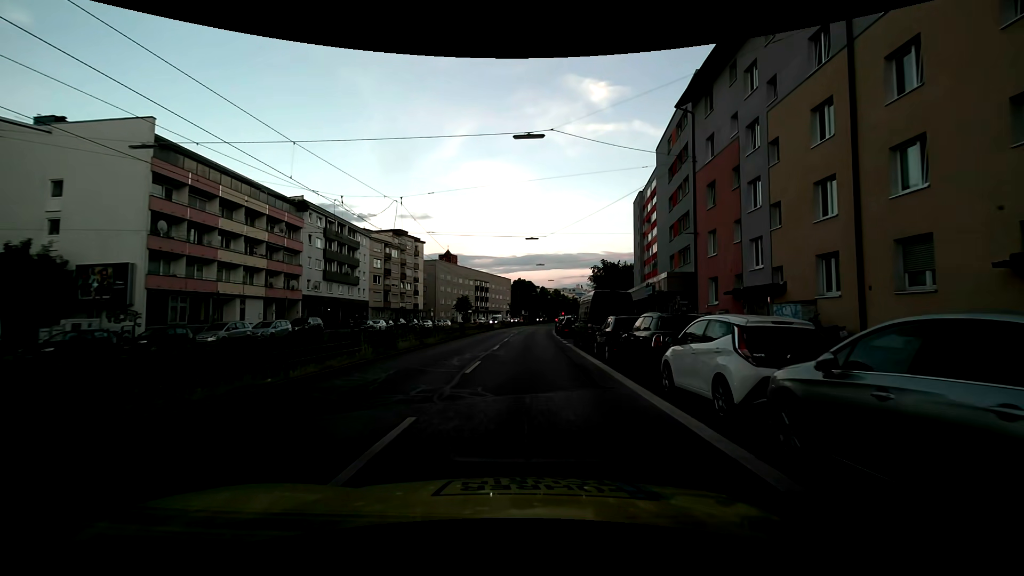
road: secondary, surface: asphalt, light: Day
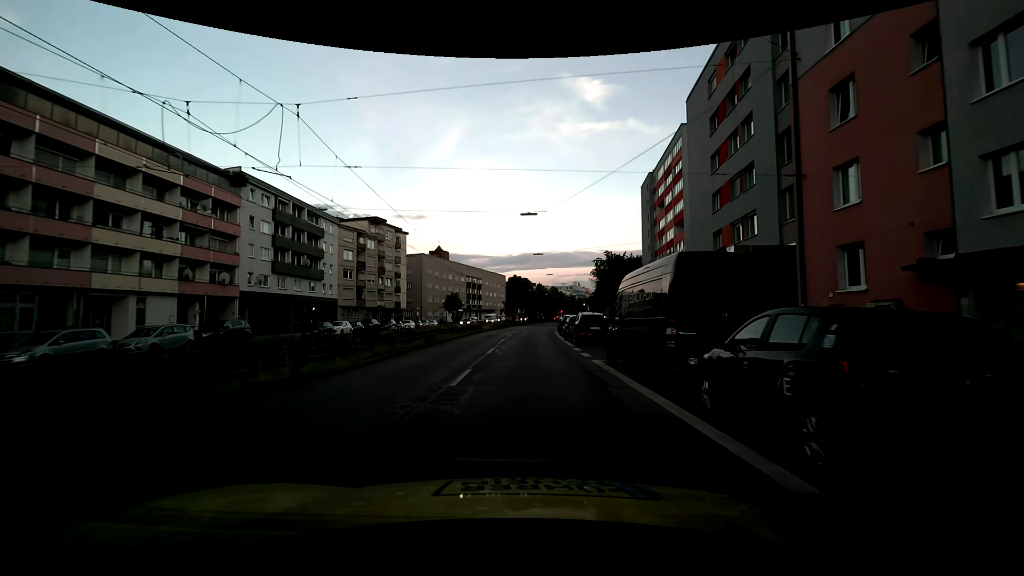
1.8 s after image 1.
(0.0, +11.9) m; 0°
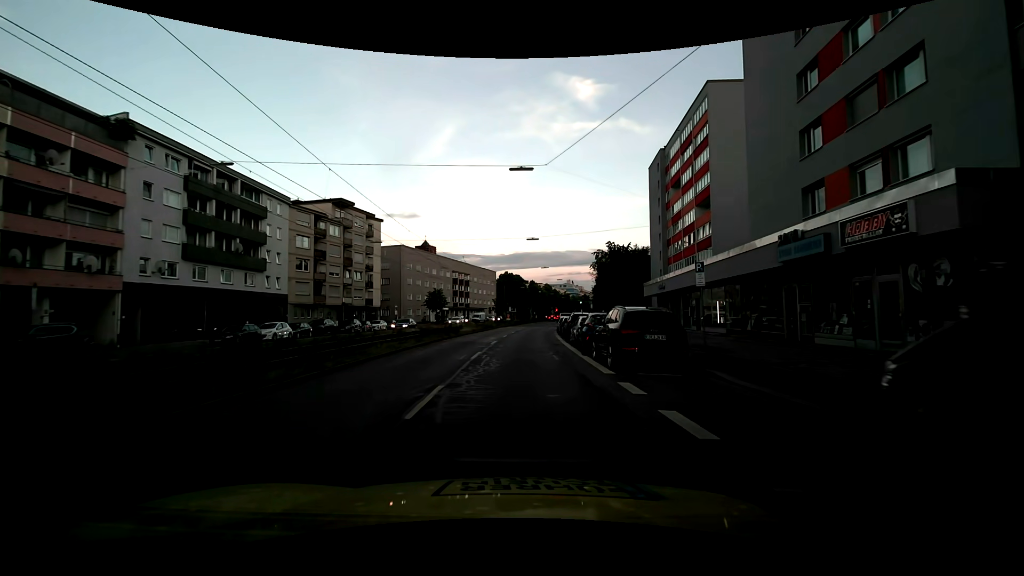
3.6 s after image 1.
(+0.1, +12.2) m; +1°
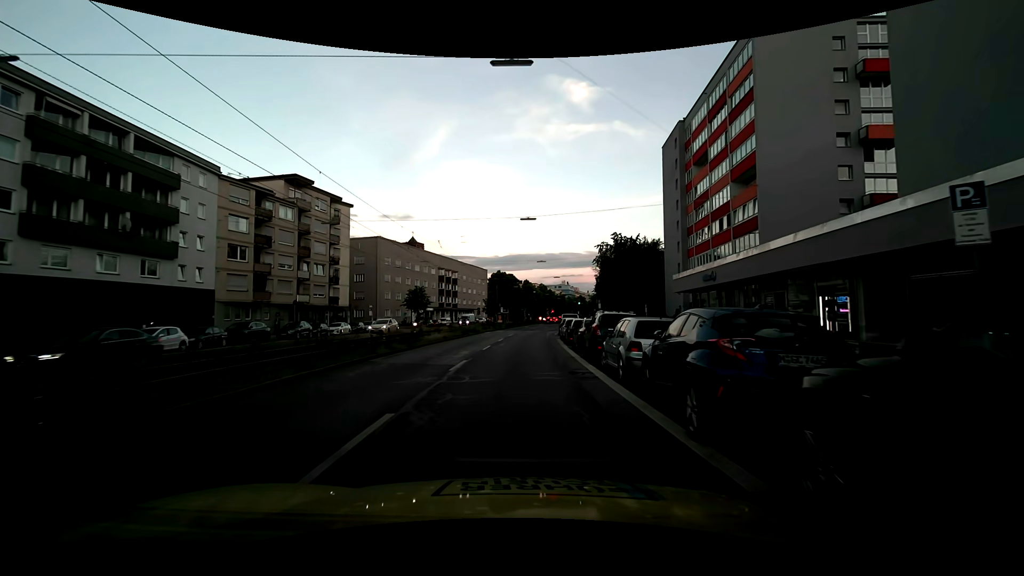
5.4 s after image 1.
(+0.1, +12.2) m; +1°
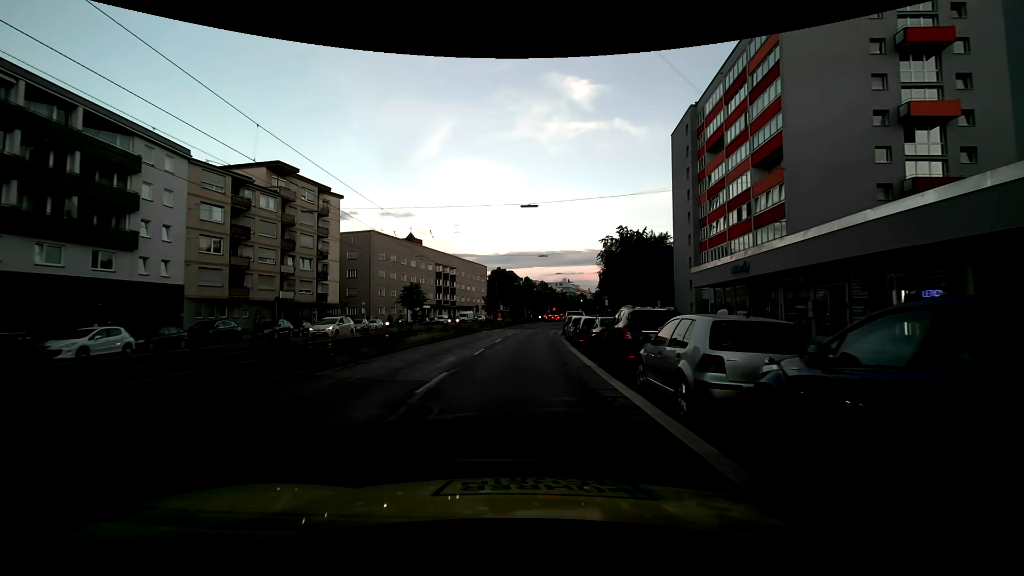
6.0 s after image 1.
(0.0, +4.2) m; +1°
(0, +10) (0, +20) (0, +30) (0, +40) (+1, +50) (+3, +60) (+4, +70) (+5, +80) (+6, +90) (+8, +100) m
